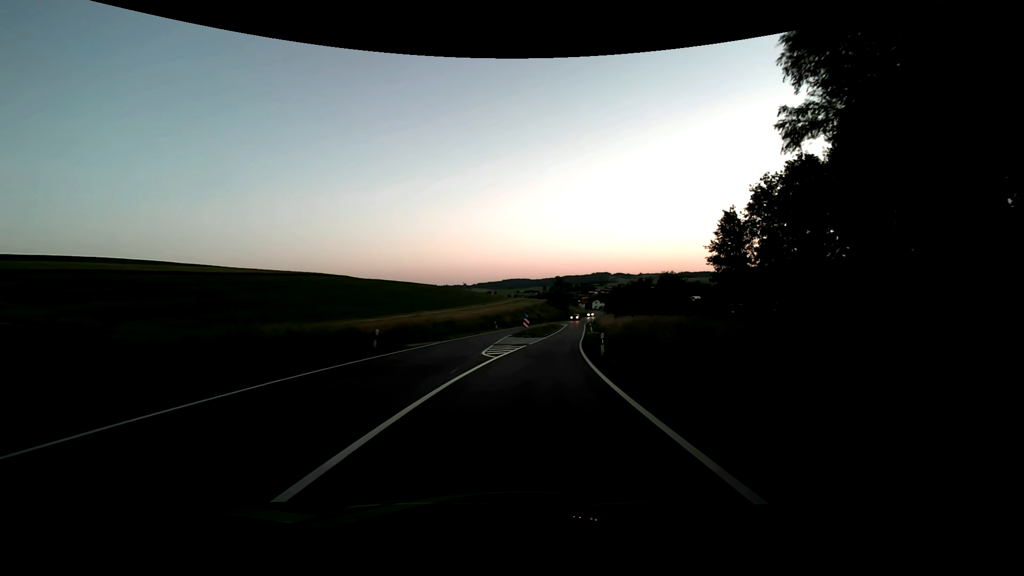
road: secondary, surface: asphalt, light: Dusk
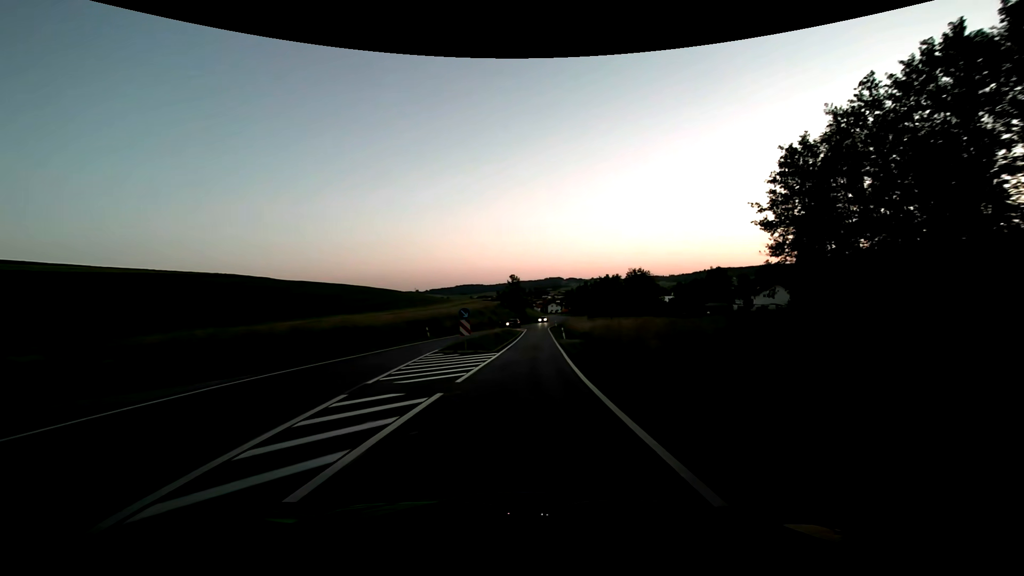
(+1.1, +19.0) m; +6°
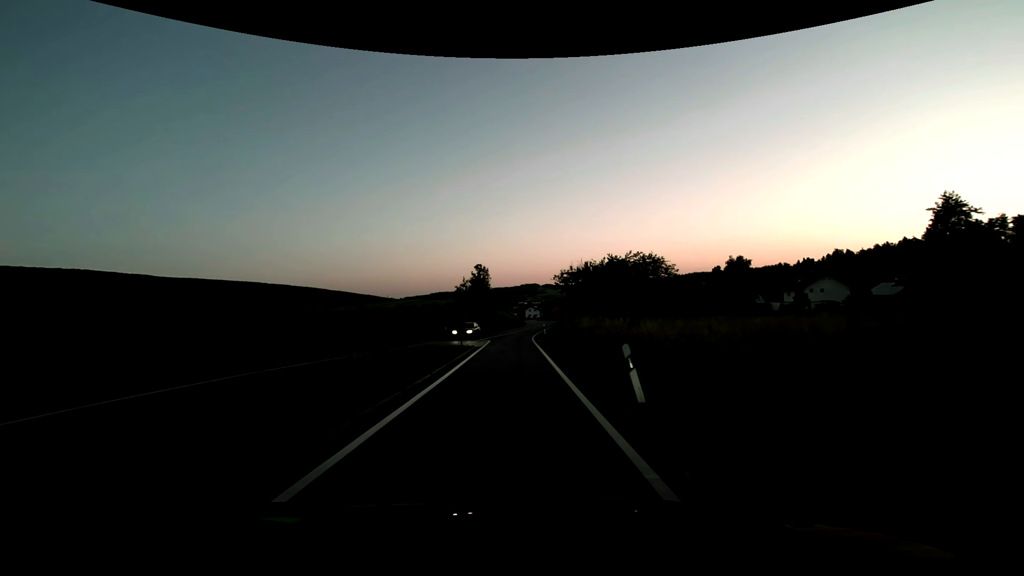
(+1.6, +35.5) m; +3°
(0, +10) (0, +20) (0, +30) (0, +40) (0, +50) (+1, +60) (+2, +70) (+3, +80) (+4, +90) (+5, +100) m
